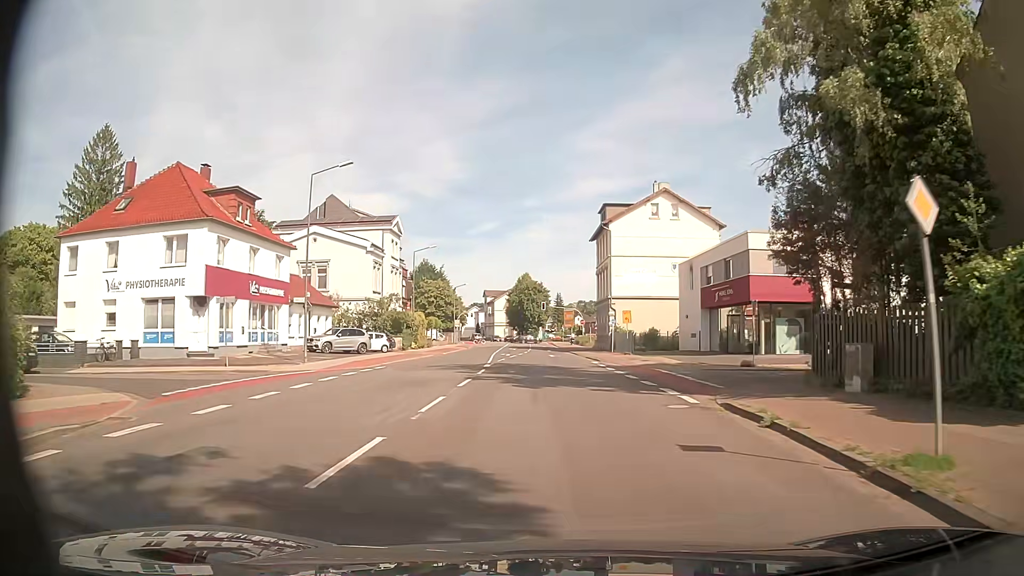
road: secondary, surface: asphalt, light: Day
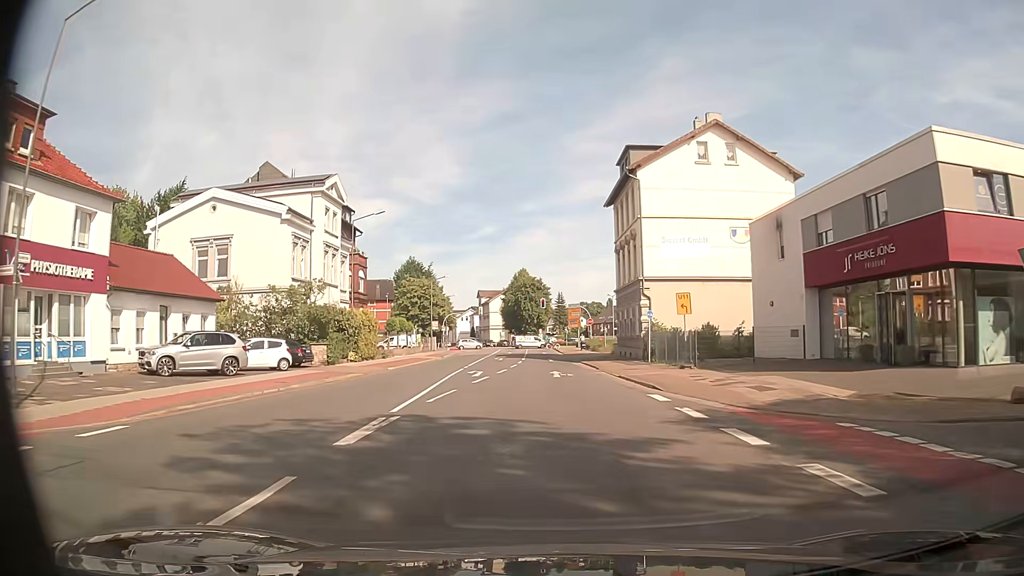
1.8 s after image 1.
(+0.1, +20.2) m; +1°
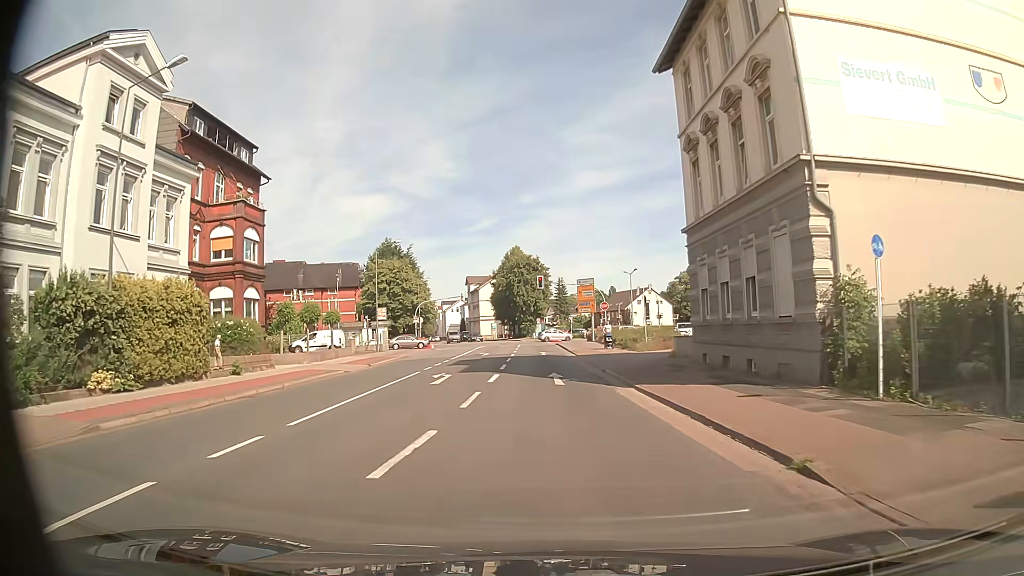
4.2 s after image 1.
(-0.3, +26.0) m; -1°
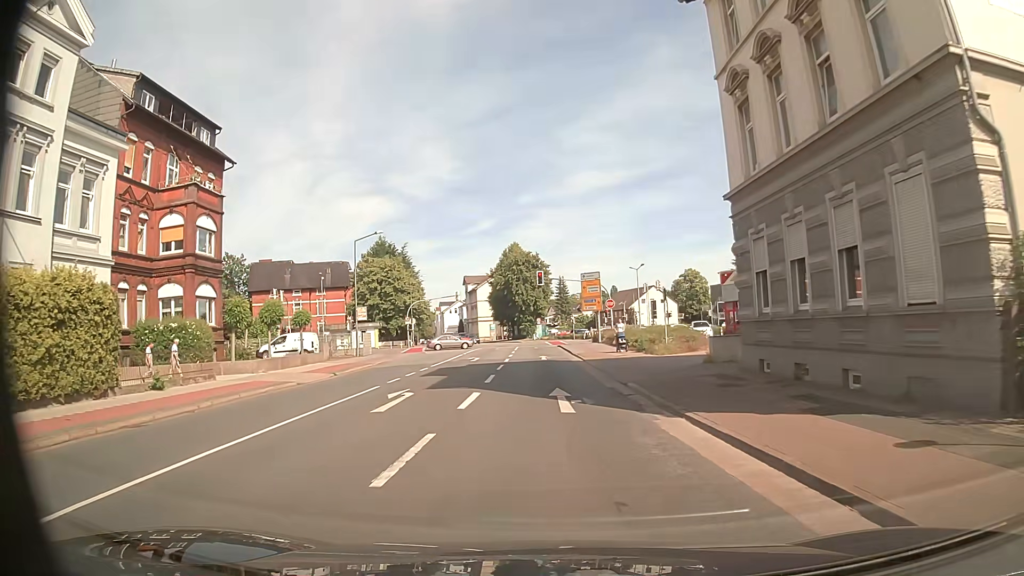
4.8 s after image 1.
(0.0, +6.2) m; -1°
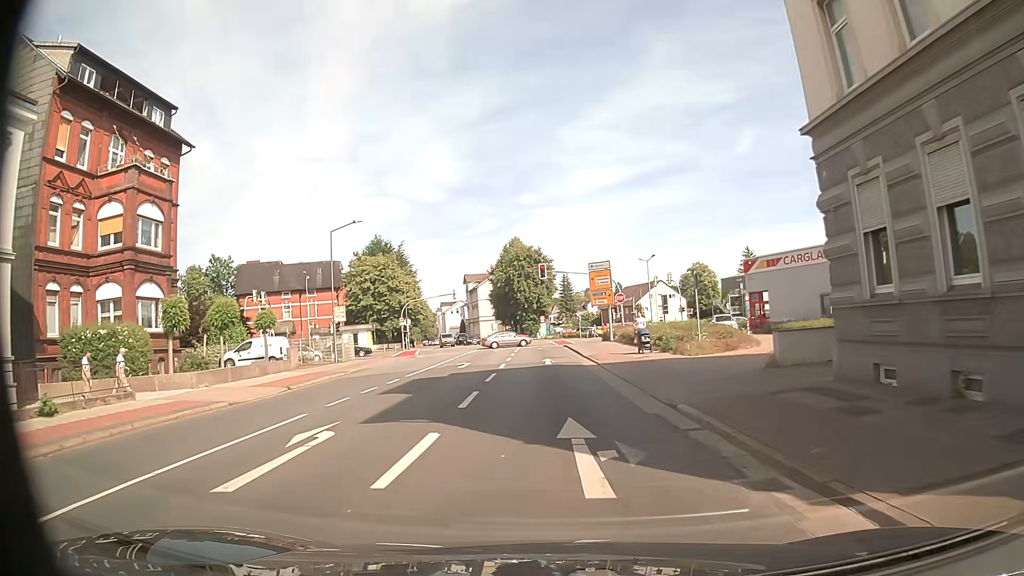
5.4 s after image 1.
(0.0, +6.1) m; -2°
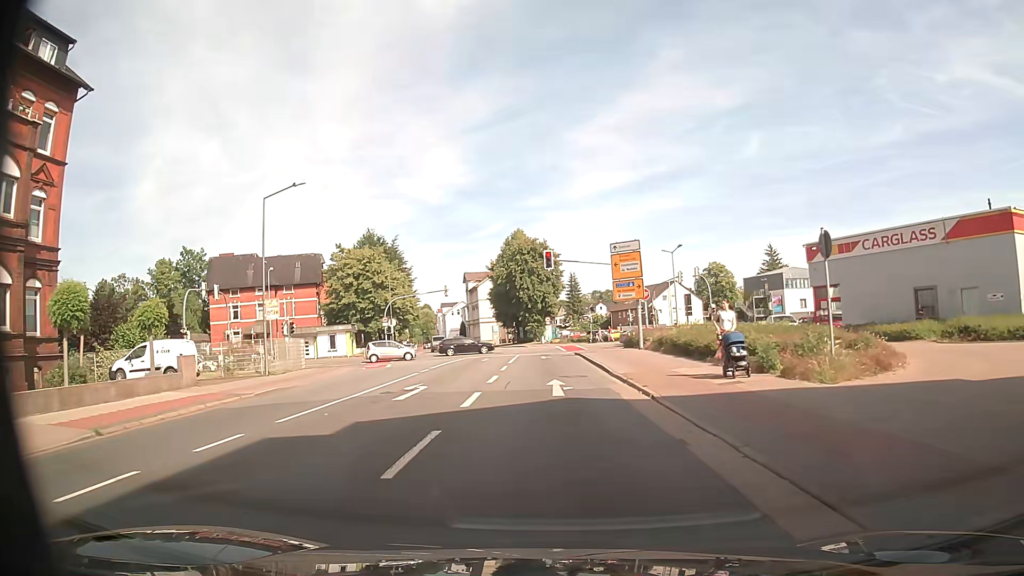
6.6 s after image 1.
(+0.2, +11.7) m; +2°
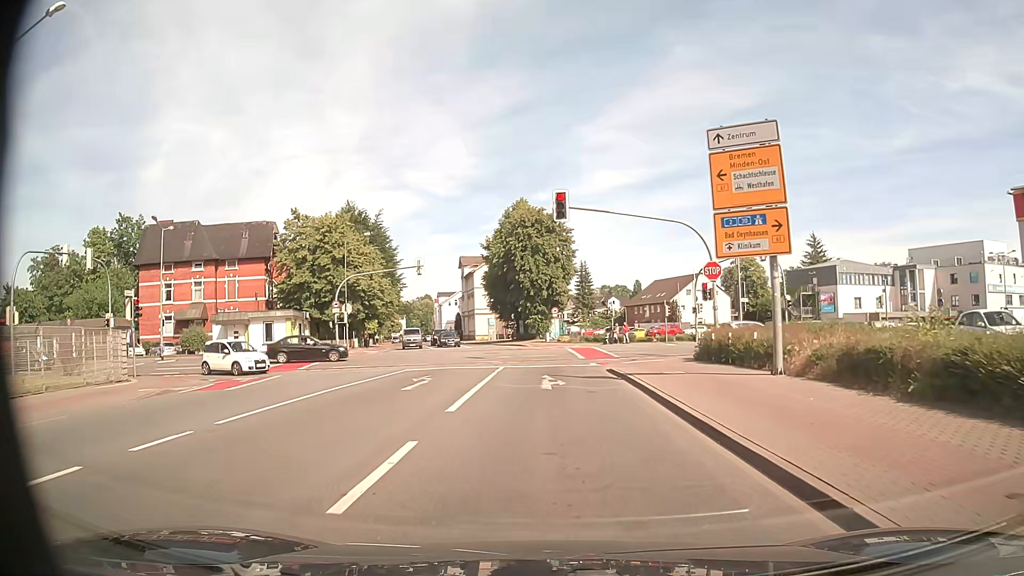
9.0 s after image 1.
(-0.2, +19.4) m; -2°
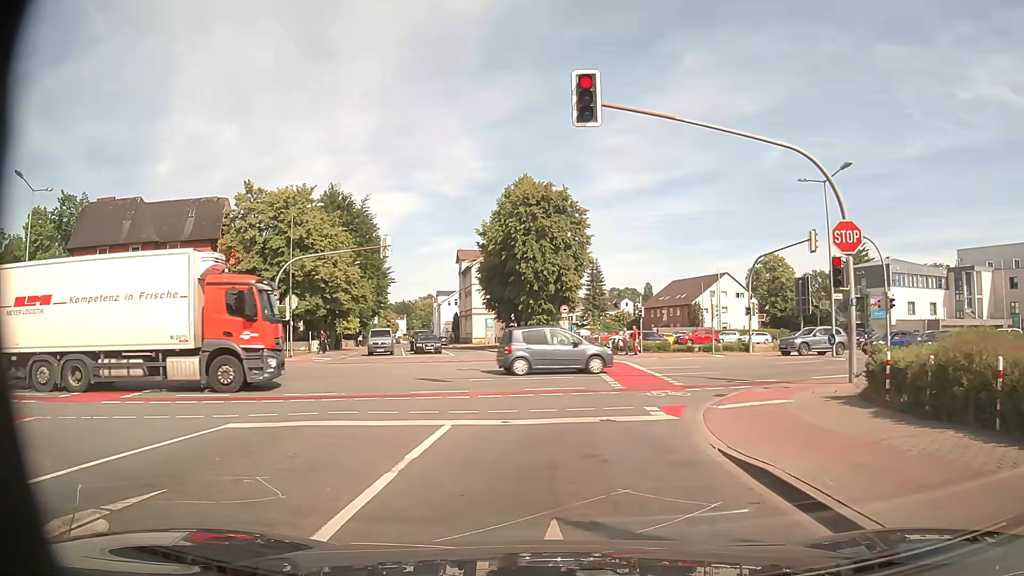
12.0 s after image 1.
(+0.2, +13.8) m; 0°
